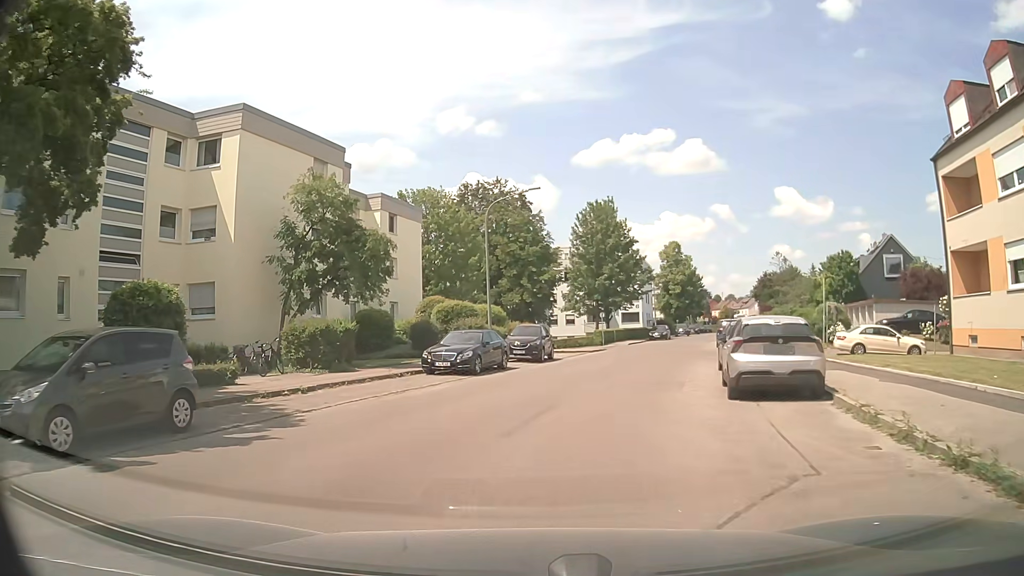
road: residential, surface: asphalt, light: Day
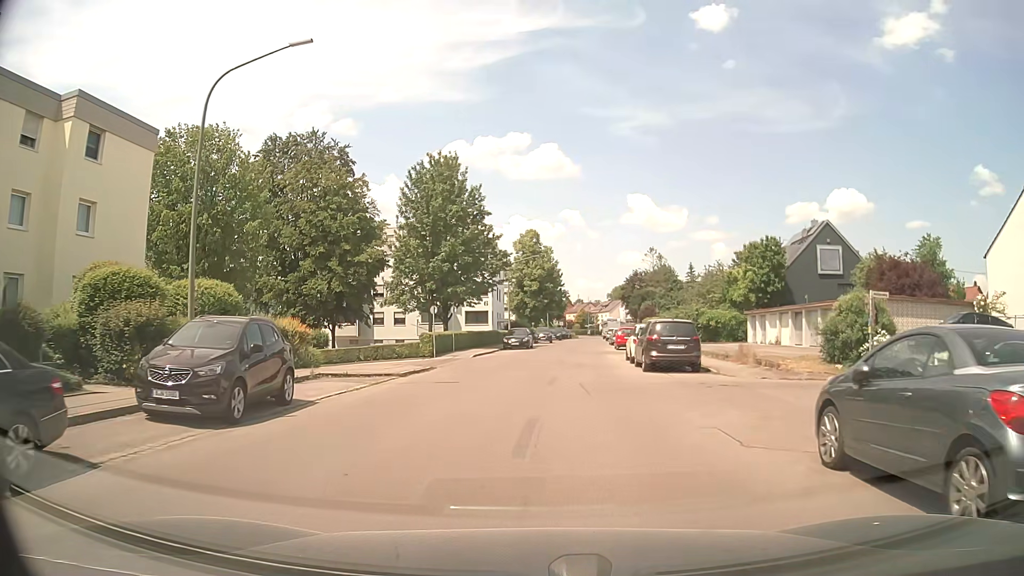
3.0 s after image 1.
(+2.4, +19.2) m; +13°
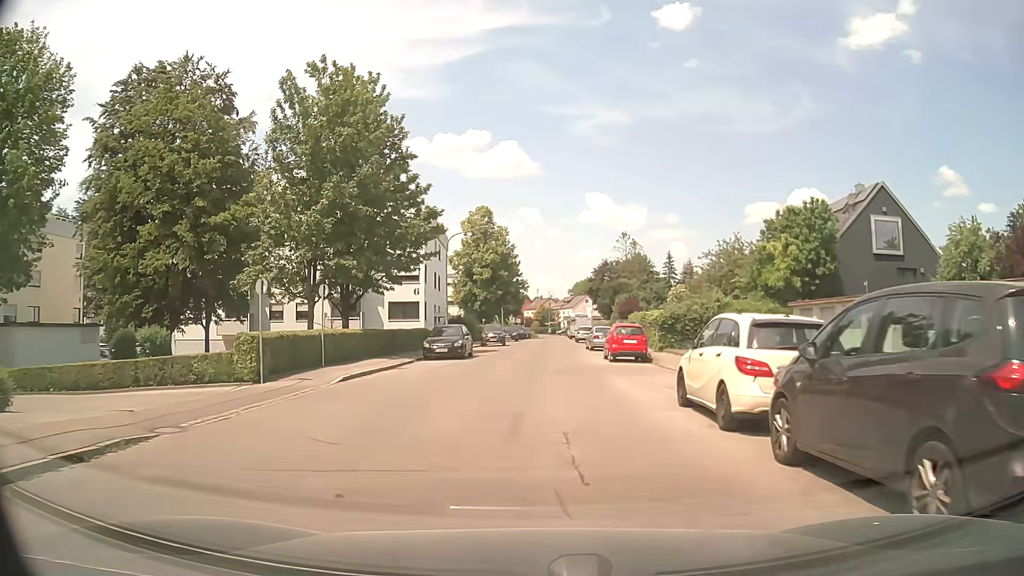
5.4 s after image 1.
(+0.8, +17.7) m; +4°
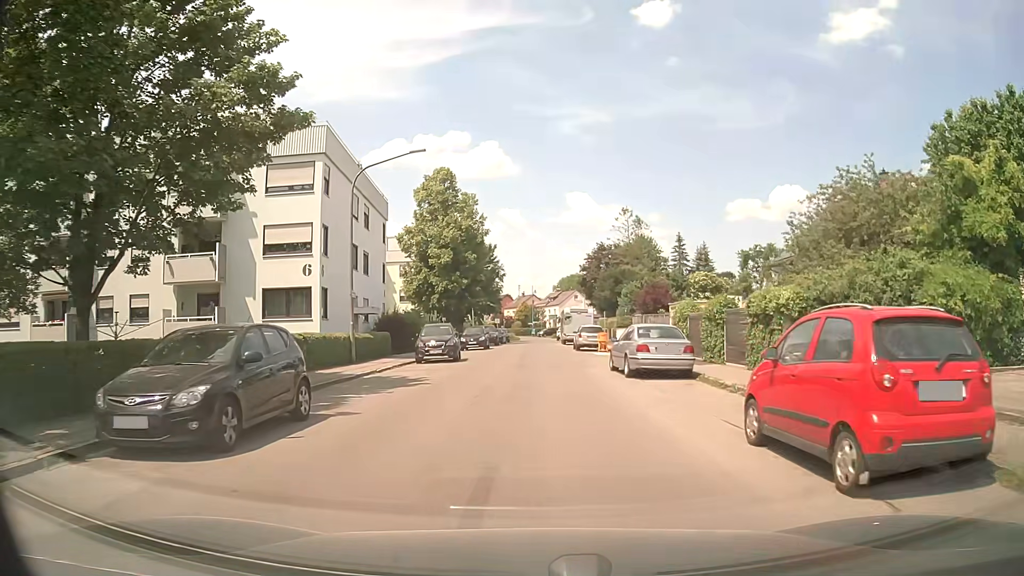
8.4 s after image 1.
(+0.3, +21.2) m; +1°
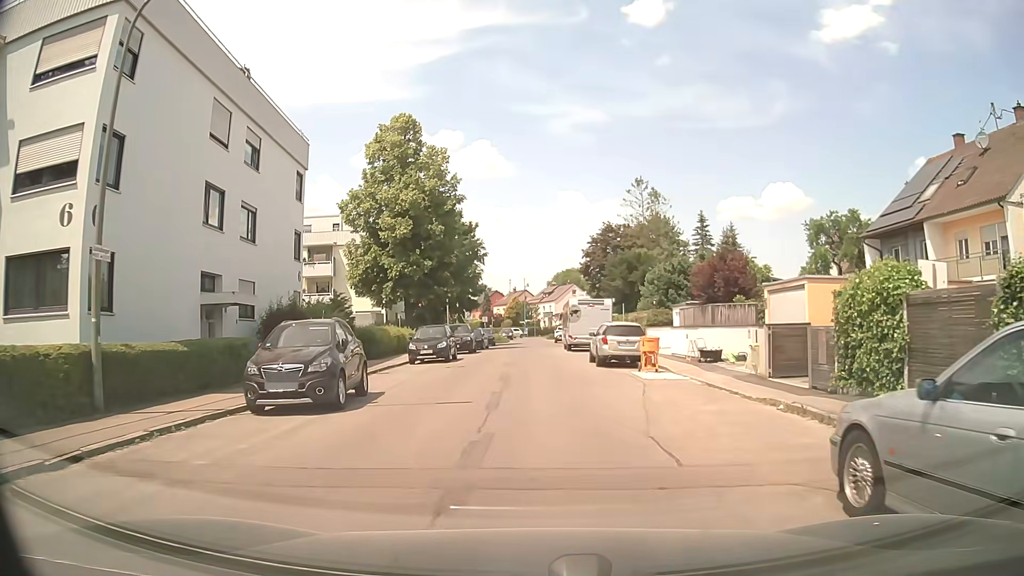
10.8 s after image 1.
(+0.1, +16.3) m; +1°
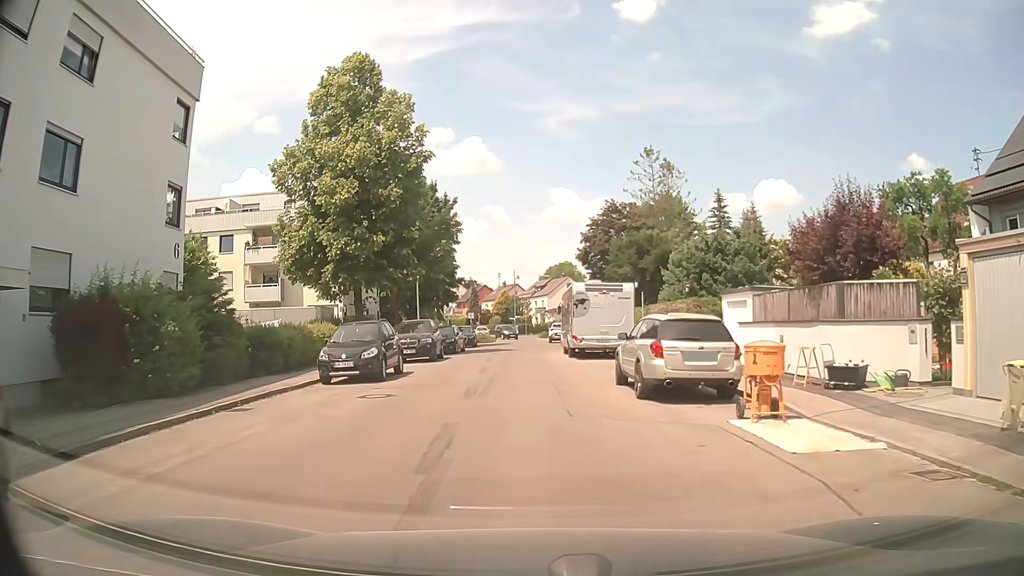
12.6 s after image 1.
(0.0, +10.7) m; 0°
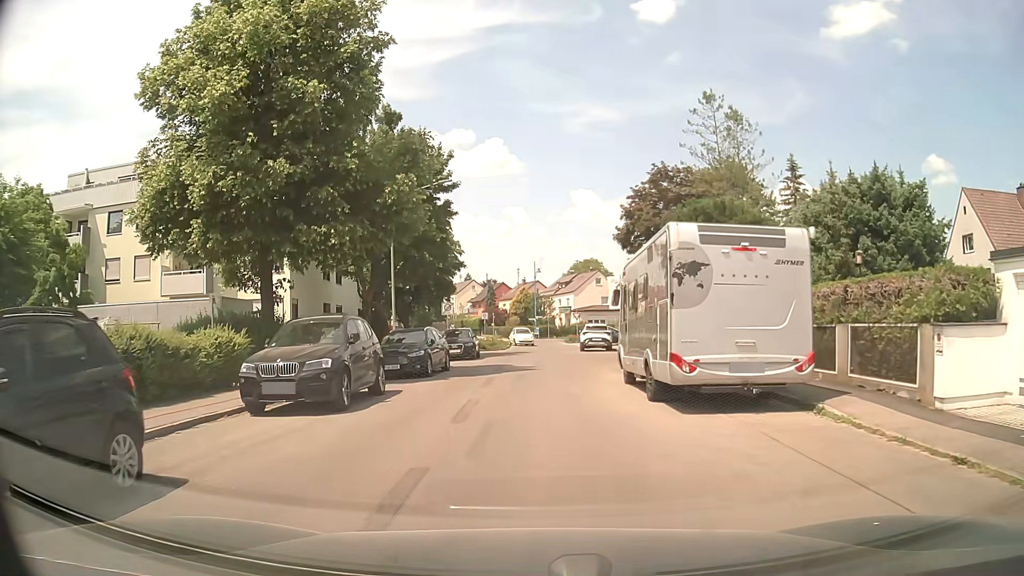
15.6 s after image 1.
(-0.2, +14.8) m; -2°
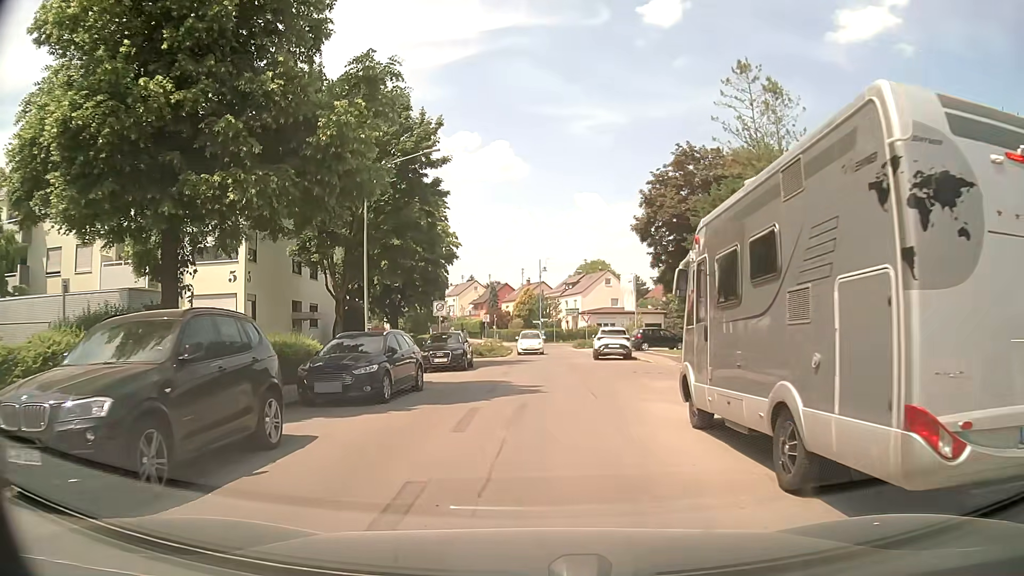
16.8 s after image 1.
(-0.1, +6.4) m; -1°
(+1, +10) (+2, +20) (+2, +30) (+2, +40) (+3, +50) (+2, +59) (-3, +68) (-13, +69) (-23, +67) (-32, +64) m
